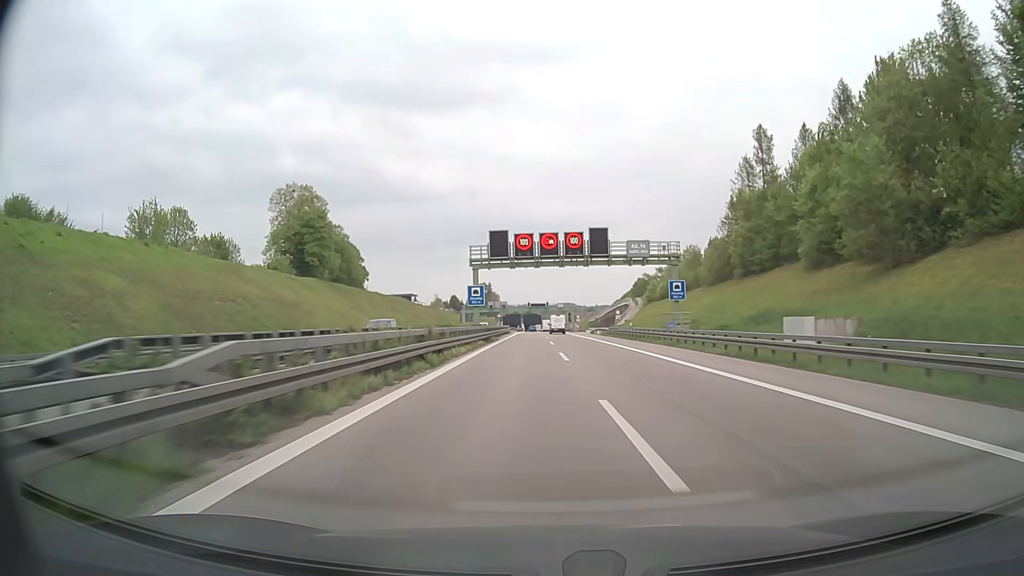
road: motorway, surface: asphalt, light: Day
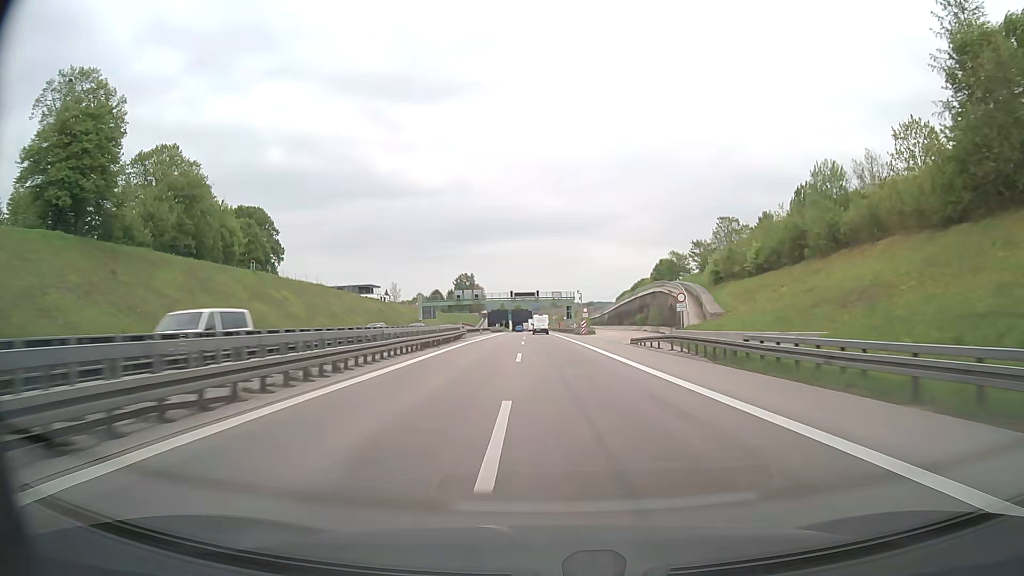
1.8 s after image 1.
(+0.4, +54.1) m; +1°
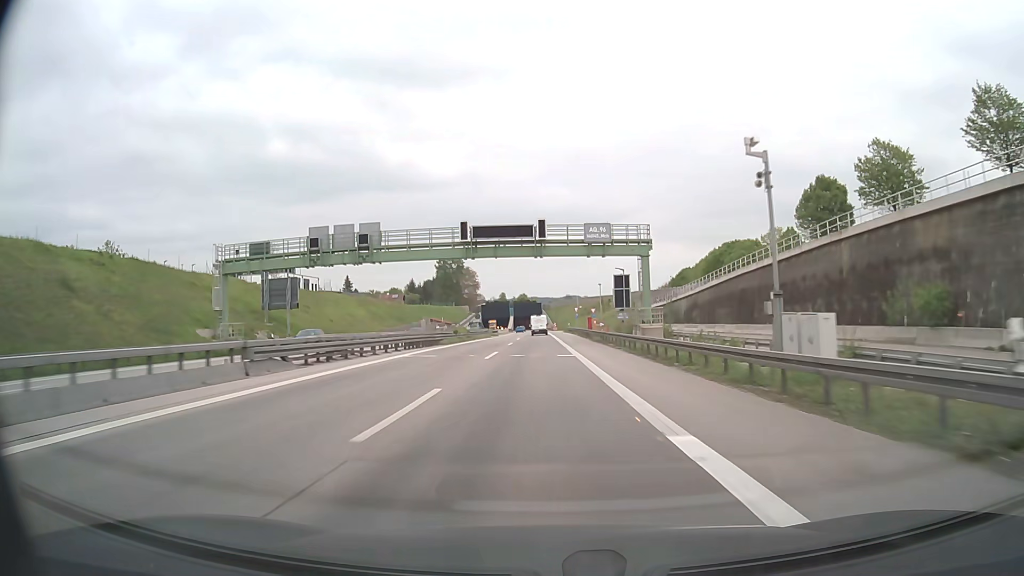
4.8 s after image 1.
(-0.8, +87.9) m; -1°
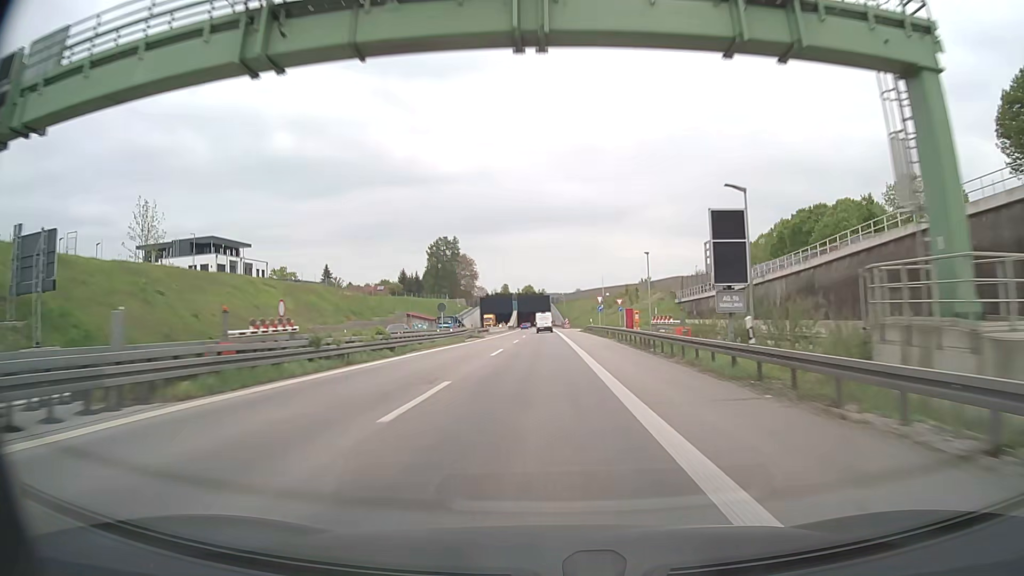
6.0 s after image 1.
(-0.3, +34.8) m; -1°
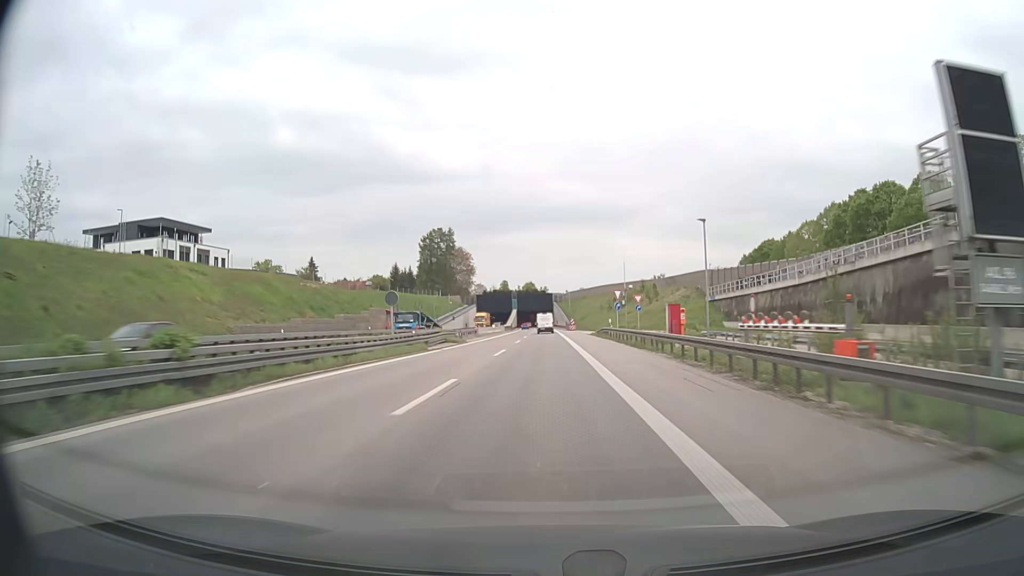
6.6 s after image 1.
(-0.1, +17.5) m; 0°
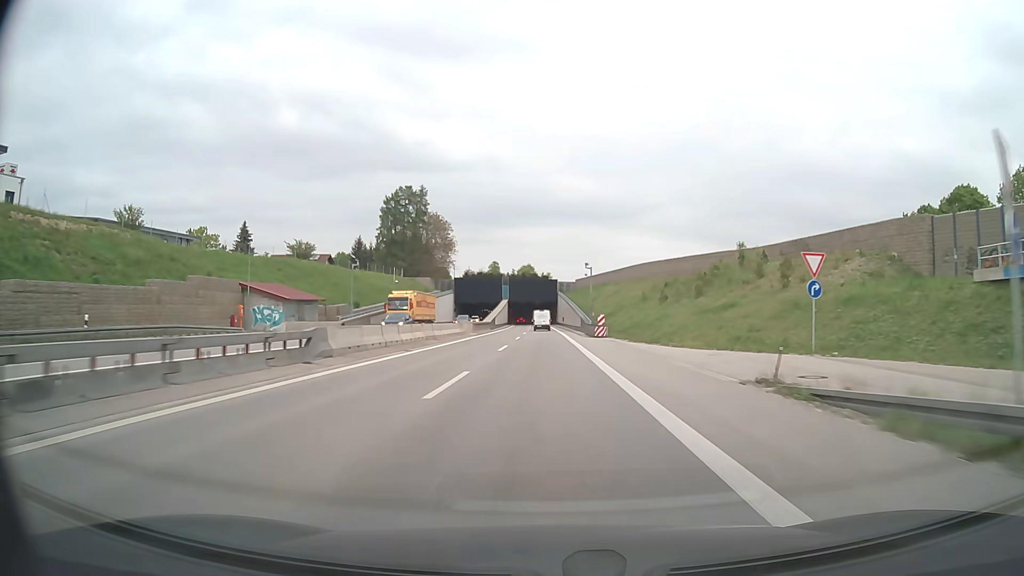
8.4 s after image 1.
(-0.2, +52.4) m; 0°
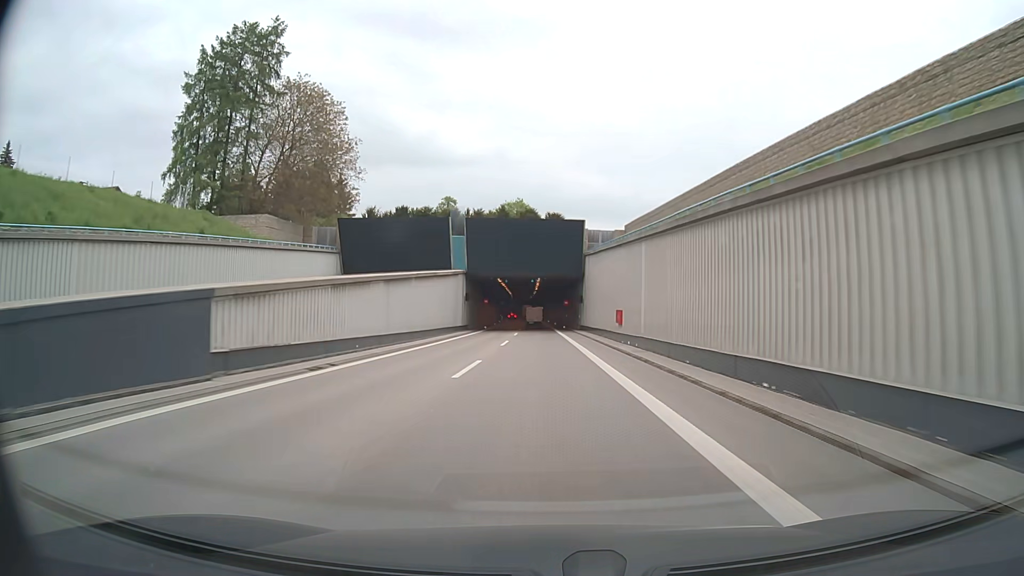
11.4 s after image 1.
(-0.3, +86.9) m; 0°
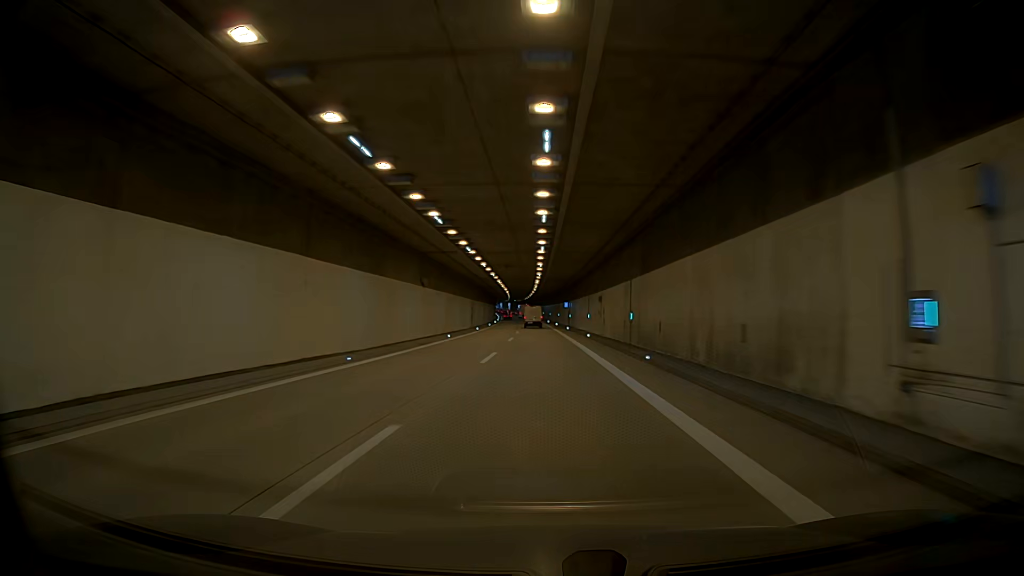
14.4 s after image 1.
(-1.3, +85.6) m; -2°
